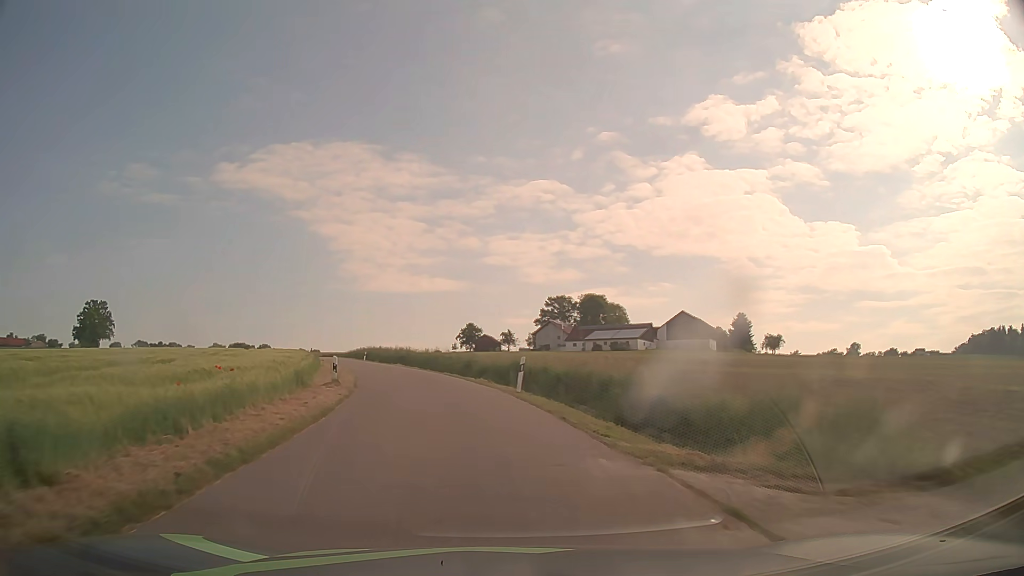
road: unclassified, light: Day
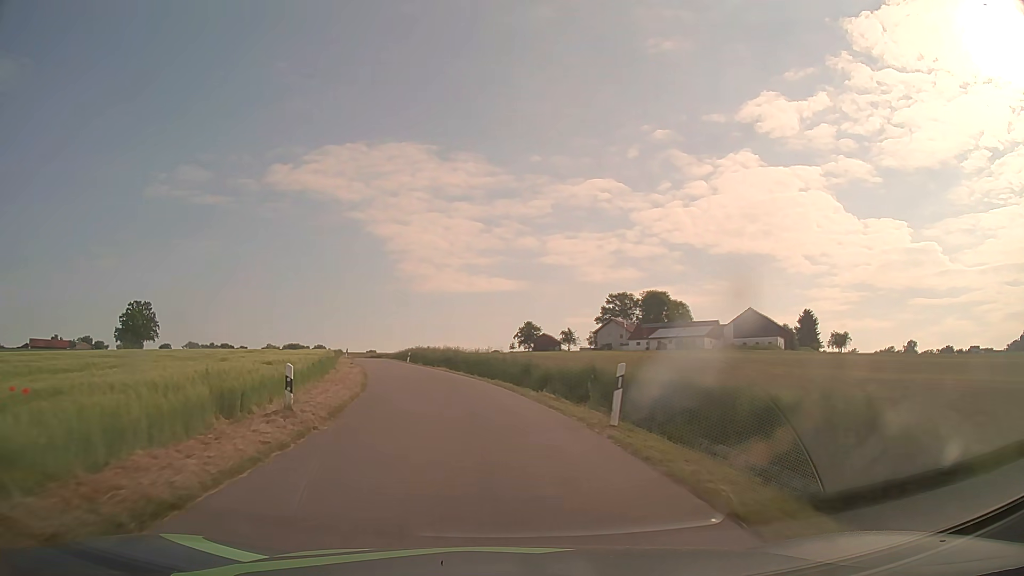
(-0.4, +8.9) m; -5°
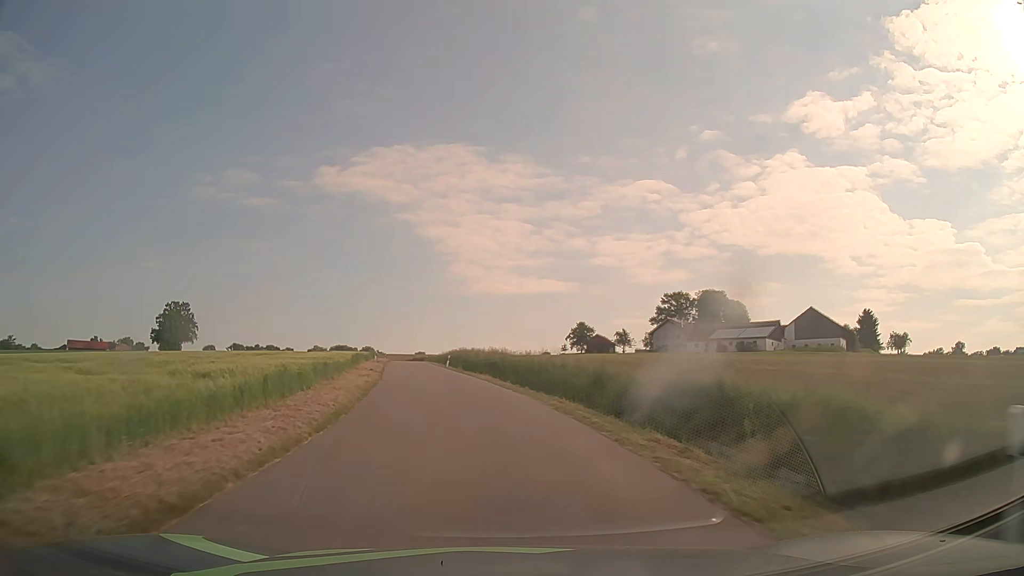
(-0.4, +9.0) m; -4°
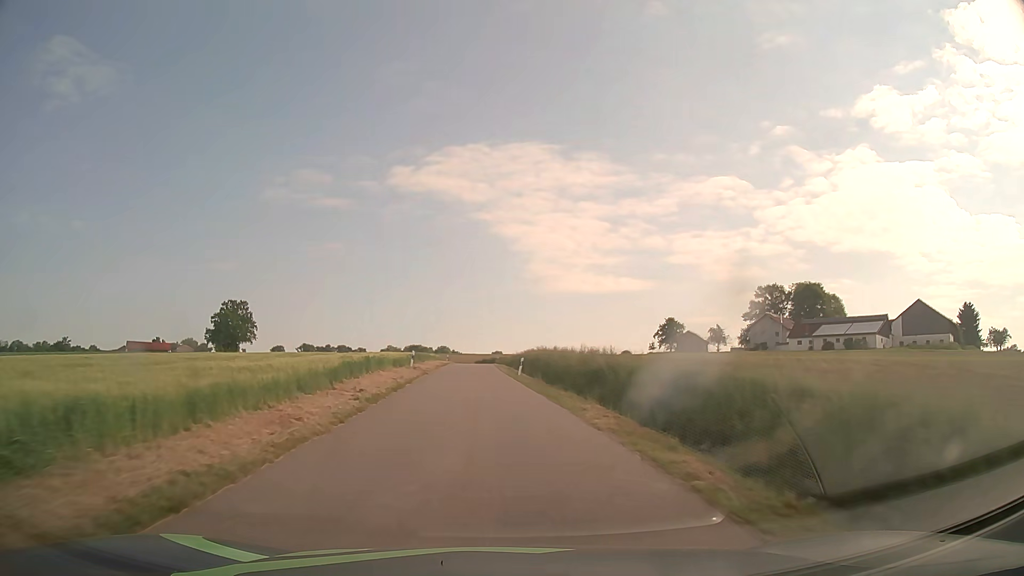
(-1.2, +18.0) m; -7°
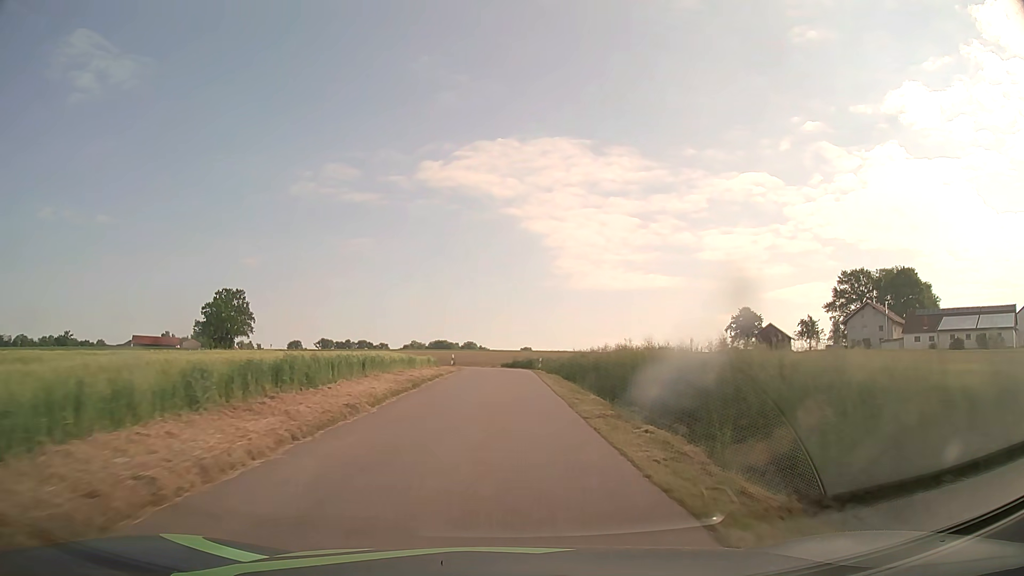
(-1.5, +36.6) m; -3°
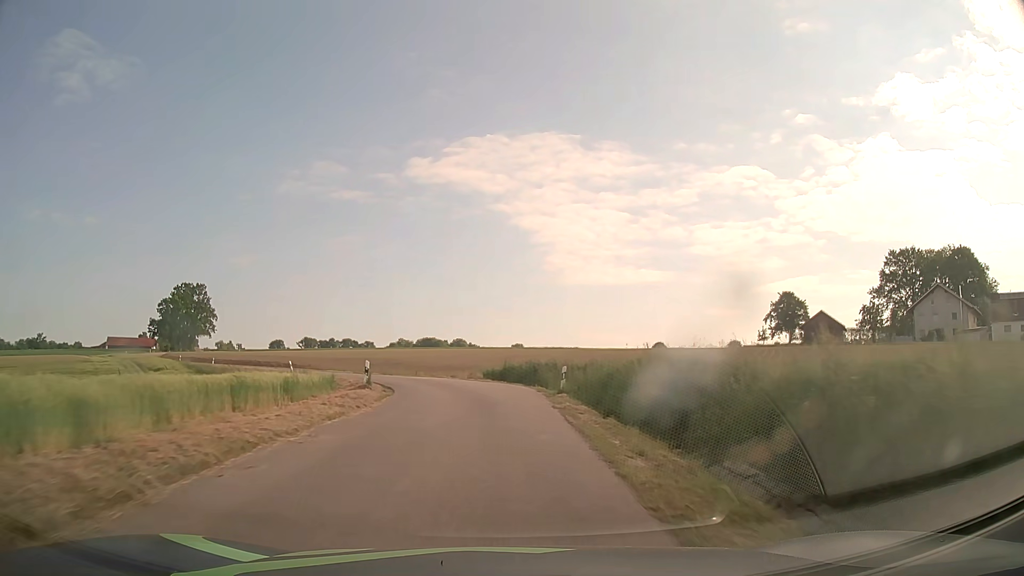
(+0.3, +27.6) m; +1°
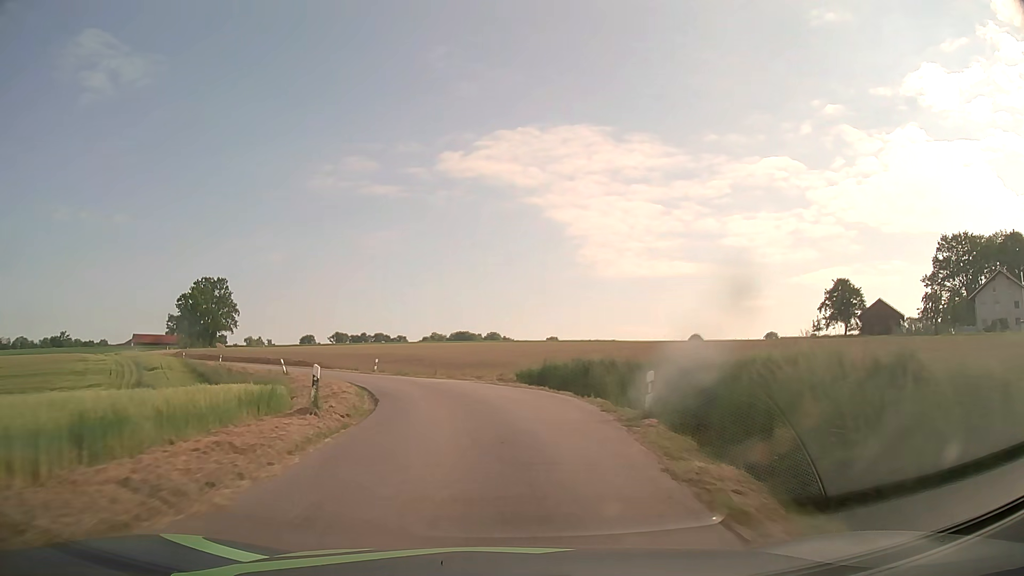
(-0.2, +9.1) m; -3°
